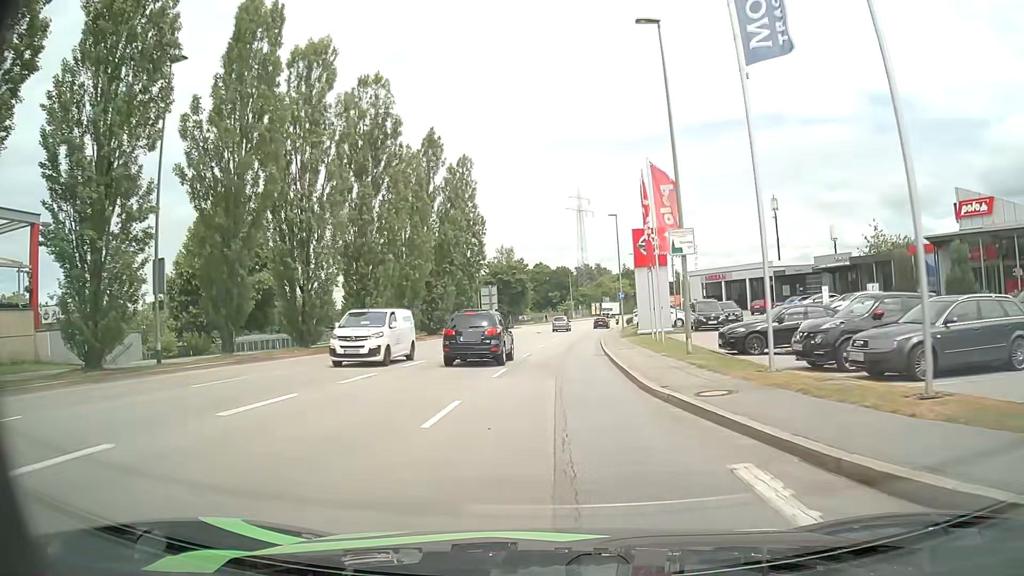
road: tertiary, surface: asphalt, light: Day
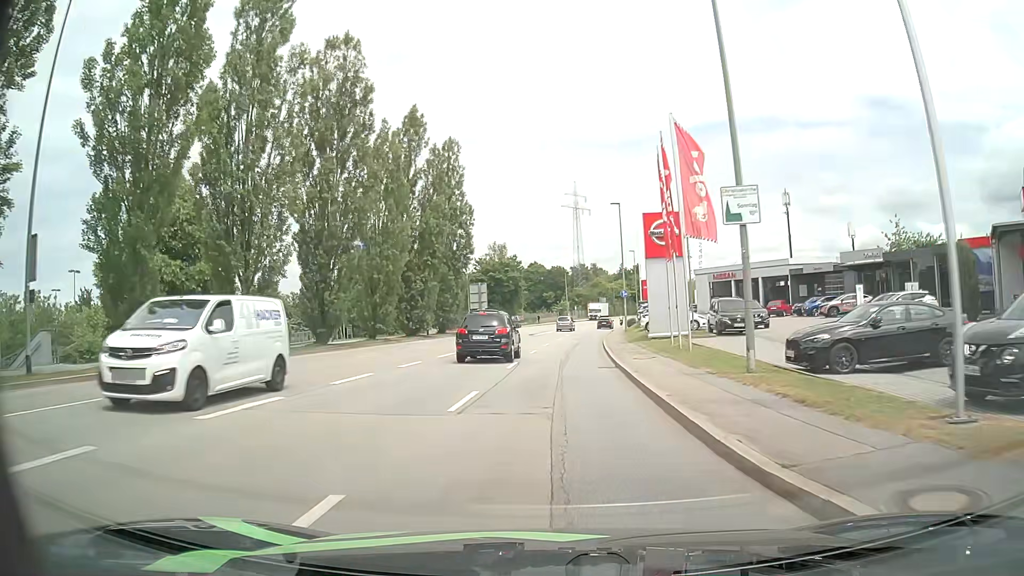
(0.0, +6.5) m; 0°
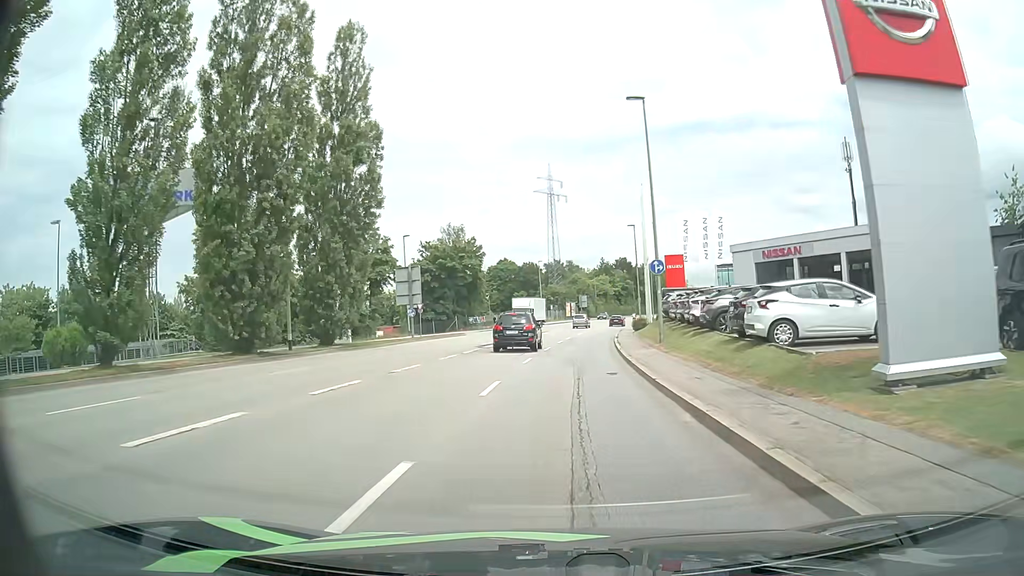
(+0.7, +26.0) m; +3°
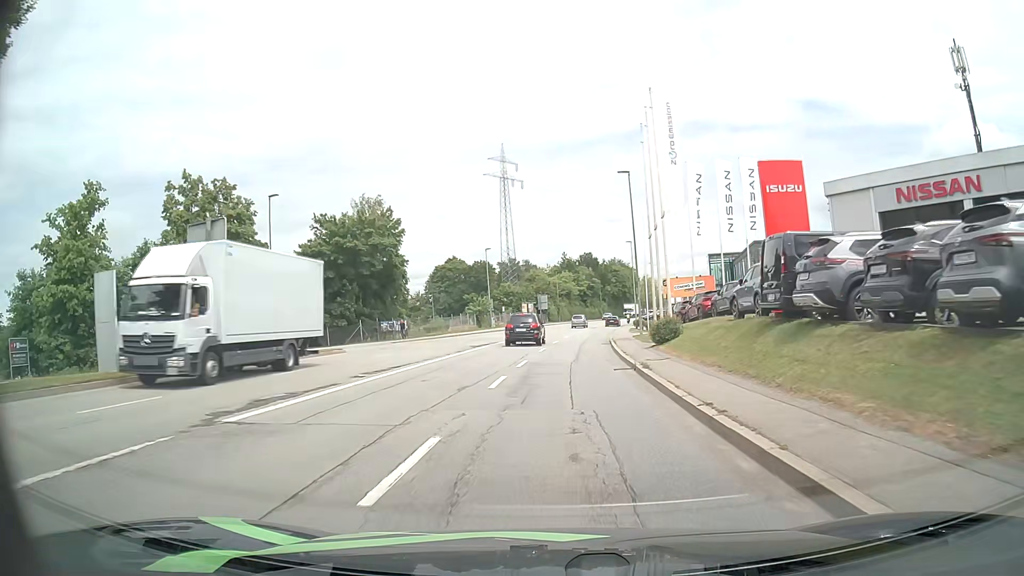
(+0.7, +25.9) m; +4°
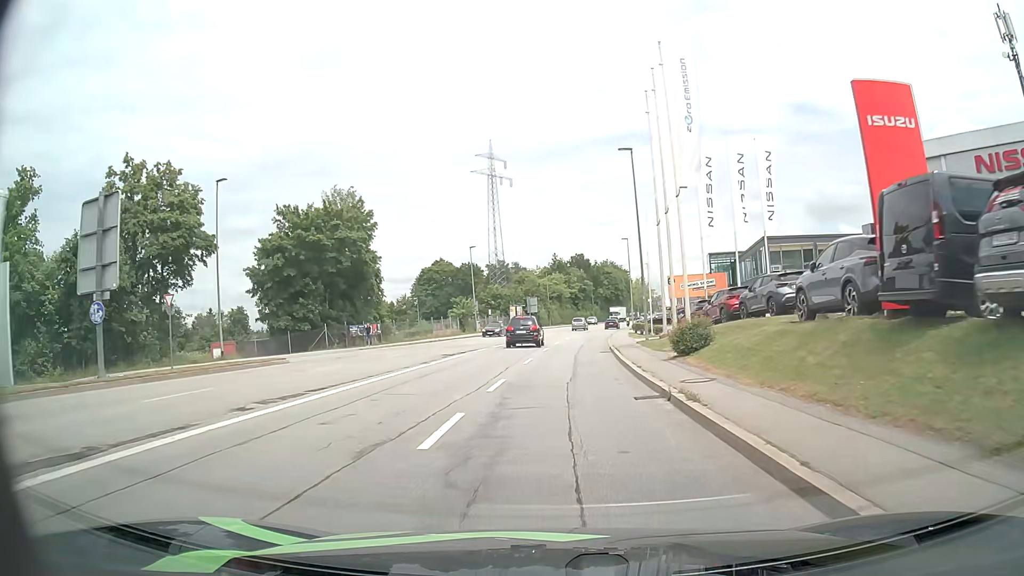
(0.0, +6.5) m; 0°
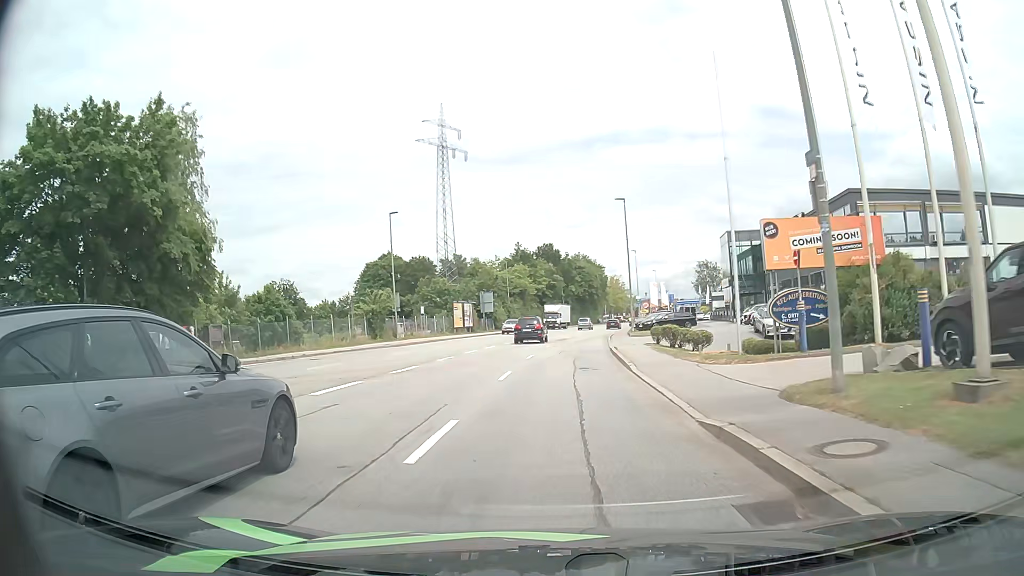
(+0.5, +26.5) m; +2°
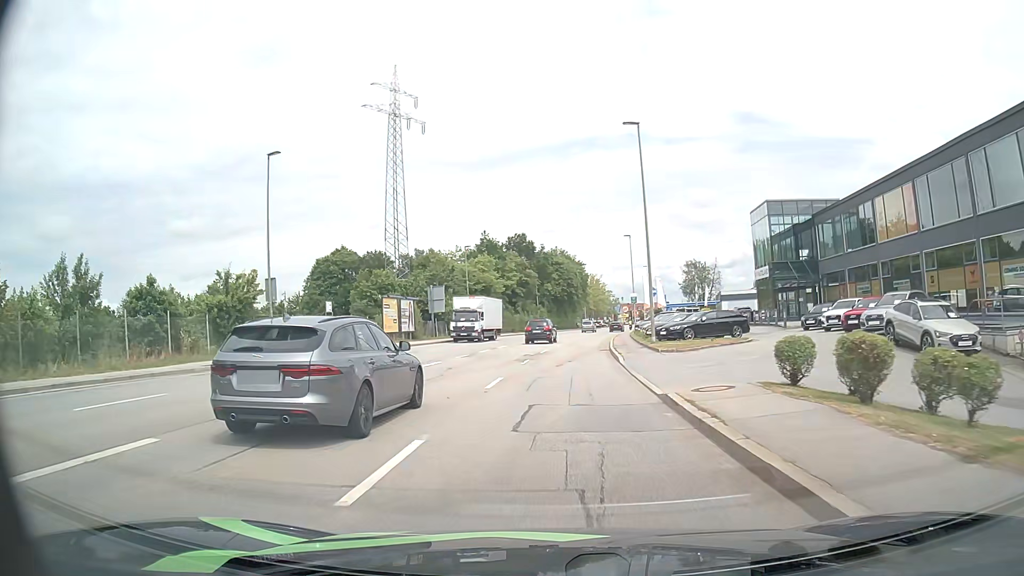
(+0.5, +20.7) m; +2°
